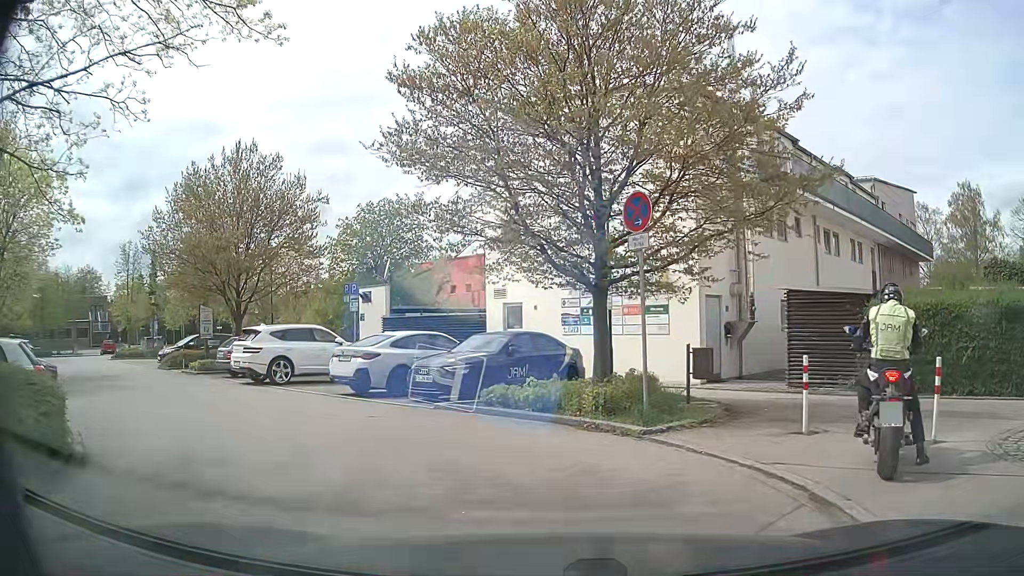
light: Day
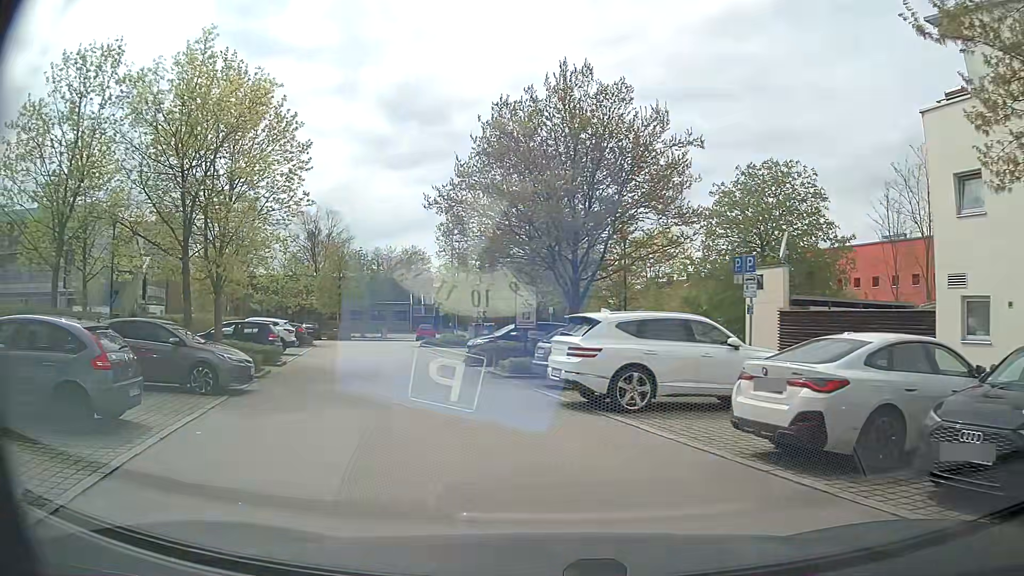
(-2.1, +7.7) m; -30°
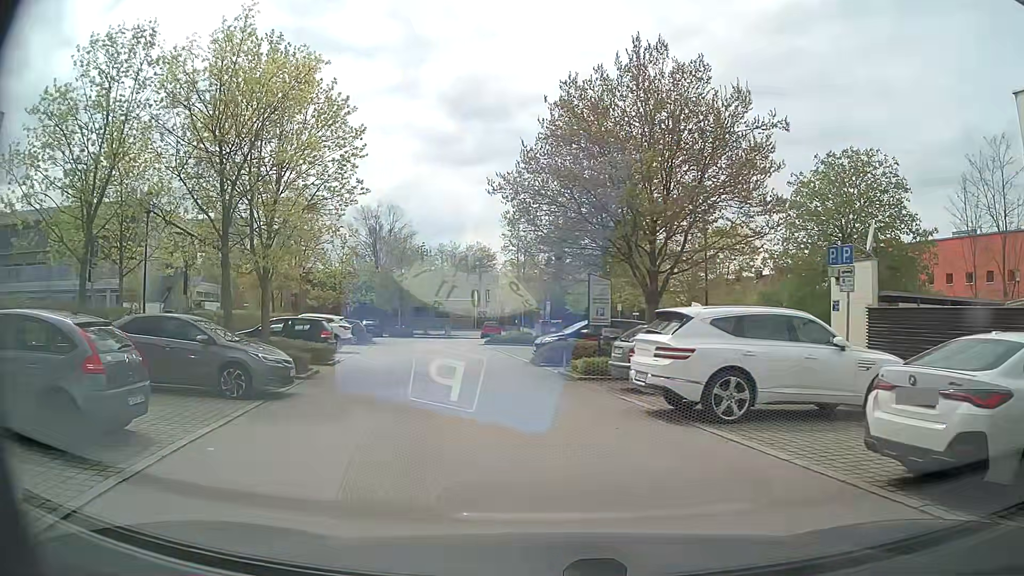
(-0.1, +1.6) m; -7°
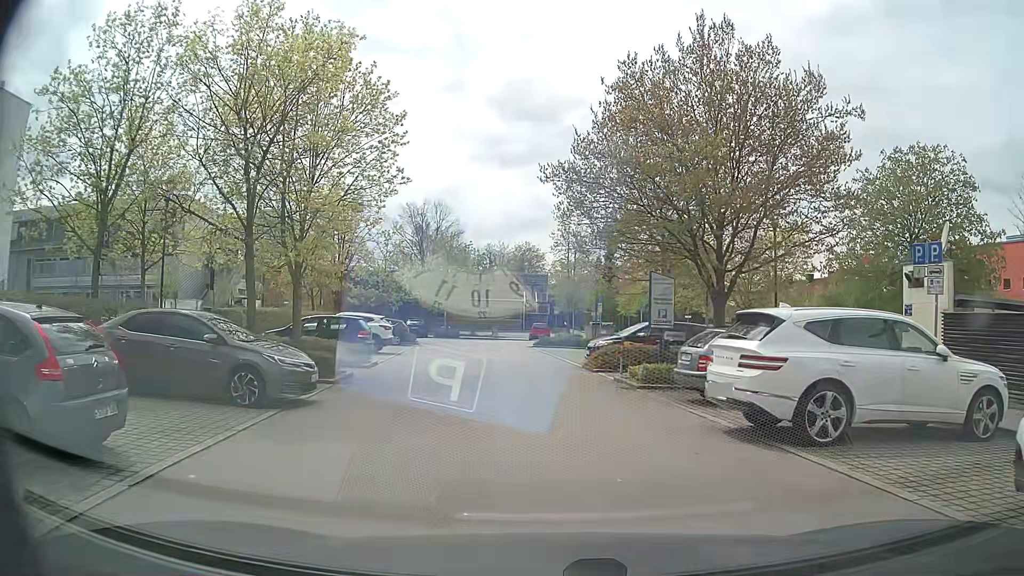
(-0.1, +1.6) m; -5°
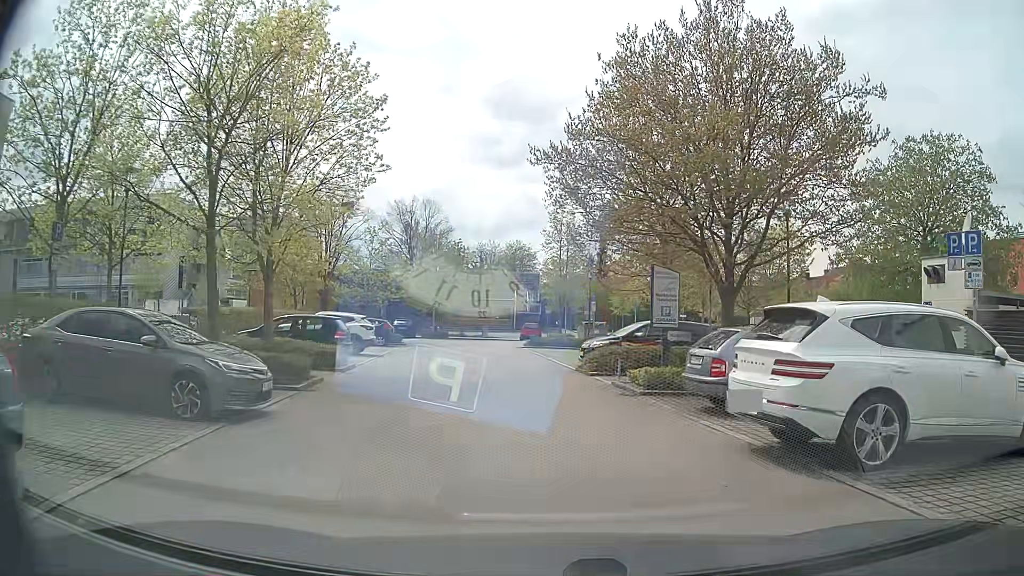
(0.0, +1.6) m; -1°
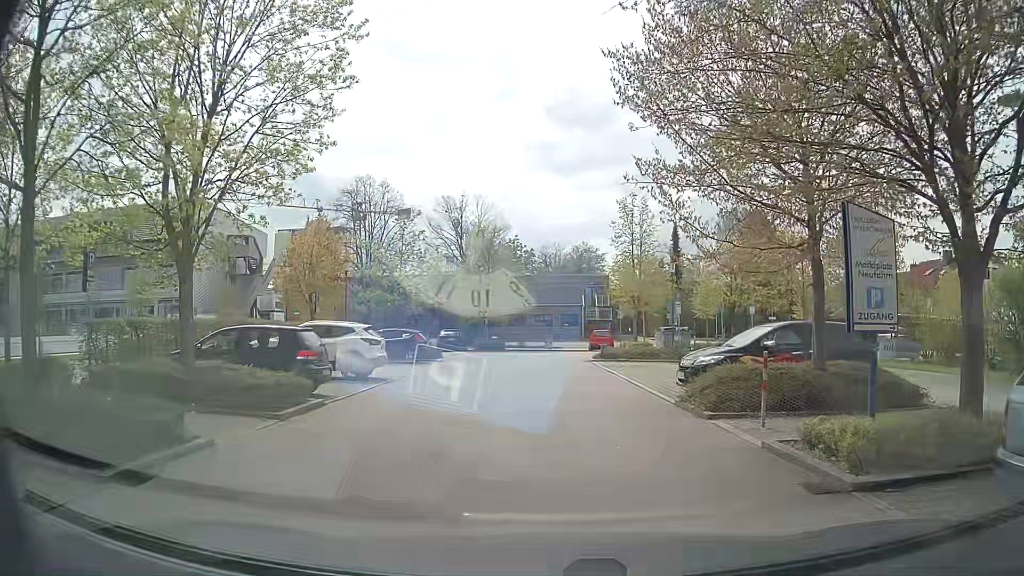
(+0.1, +7.6) m; -4°
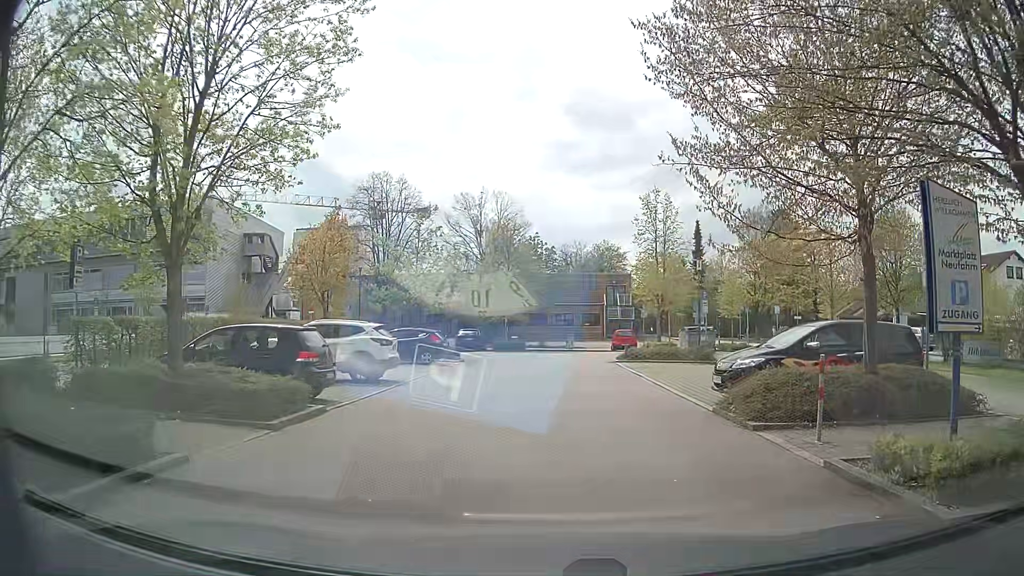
(0.0, +1.2) m; -2°
